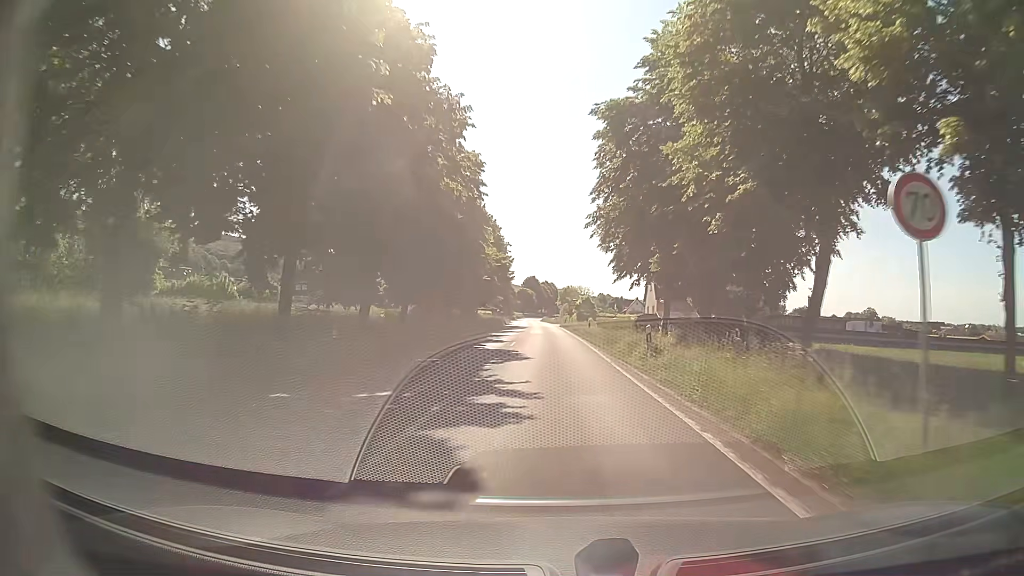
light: Day
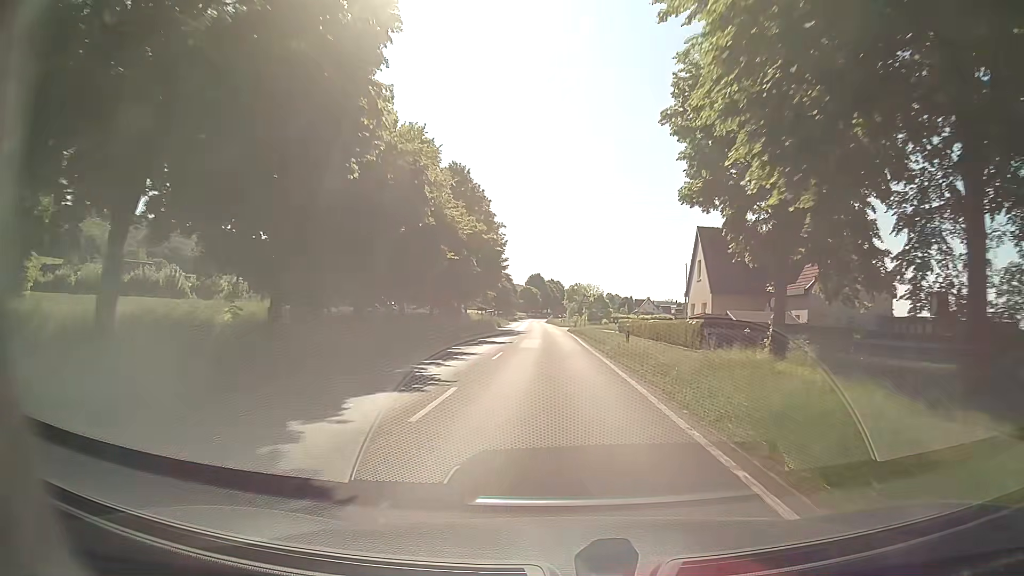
(+0.1, +20.7) m; 0°
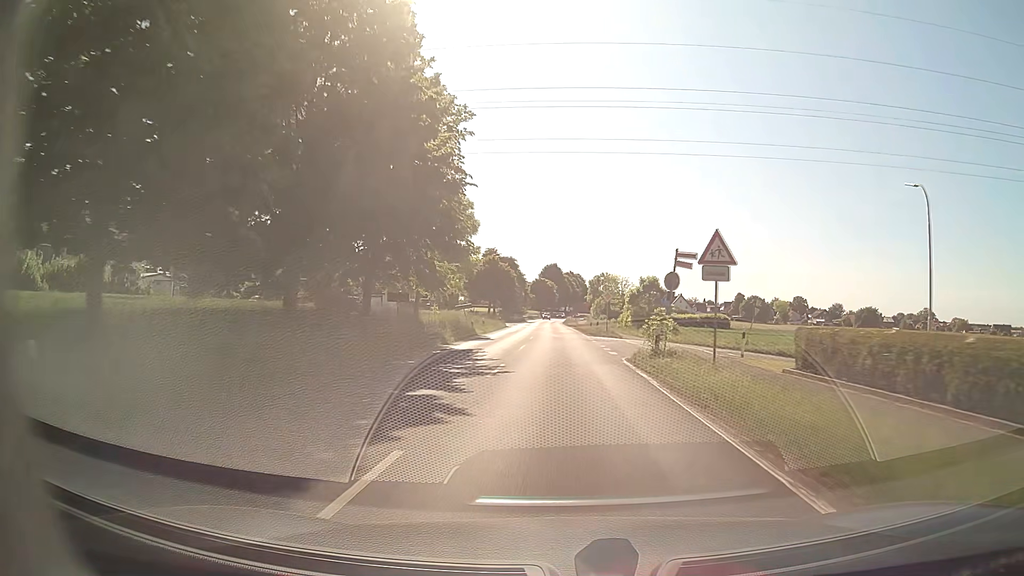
(-1.1, +42.1) m; -2°
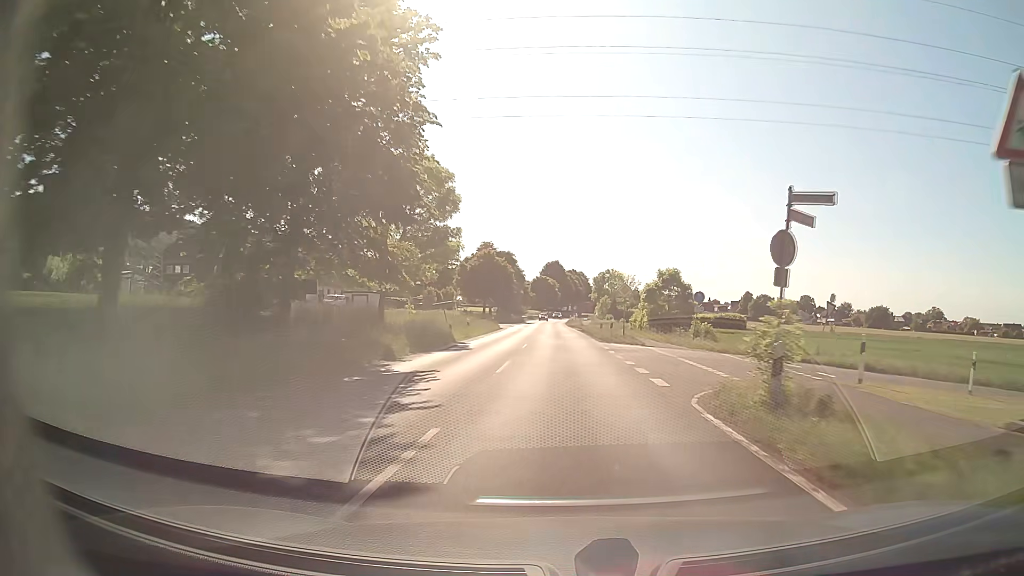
(+0.1, +10.6) m; 0°
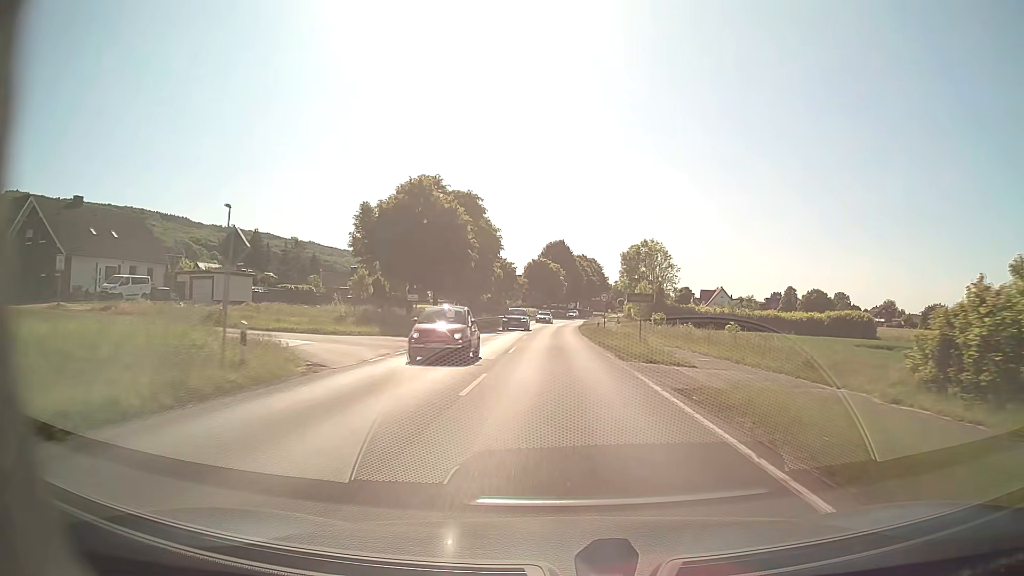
(-0.3, +53.5) m; -1°
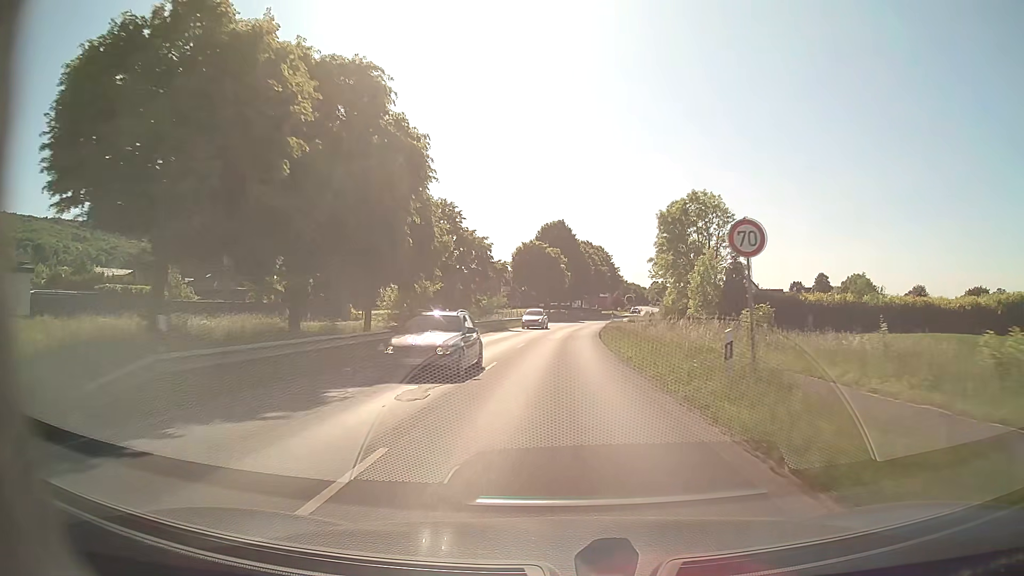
(+0.1, +32.2) m; 0°
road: secondary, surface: asphalt
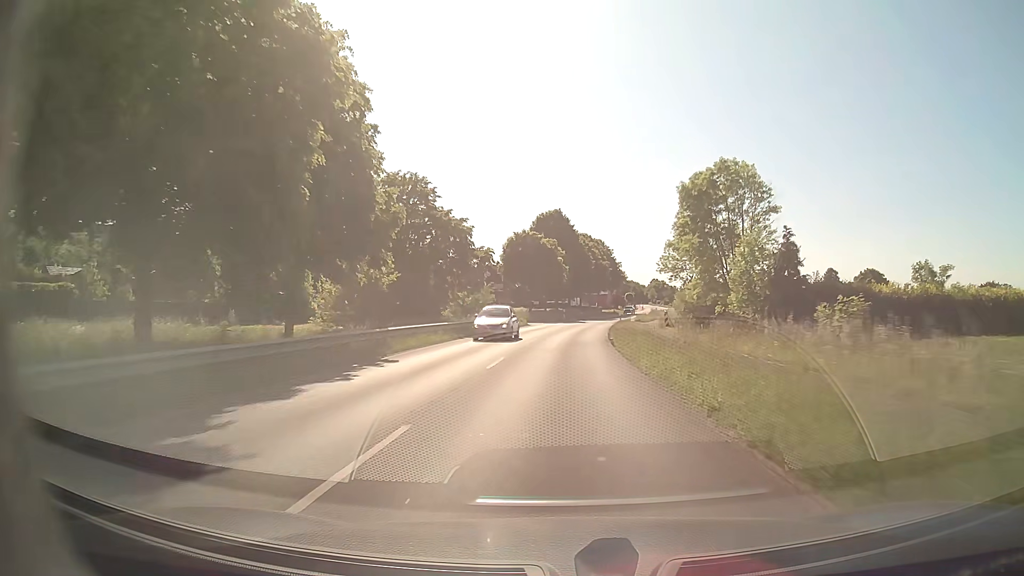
(0.0, +10.7) m; 0°
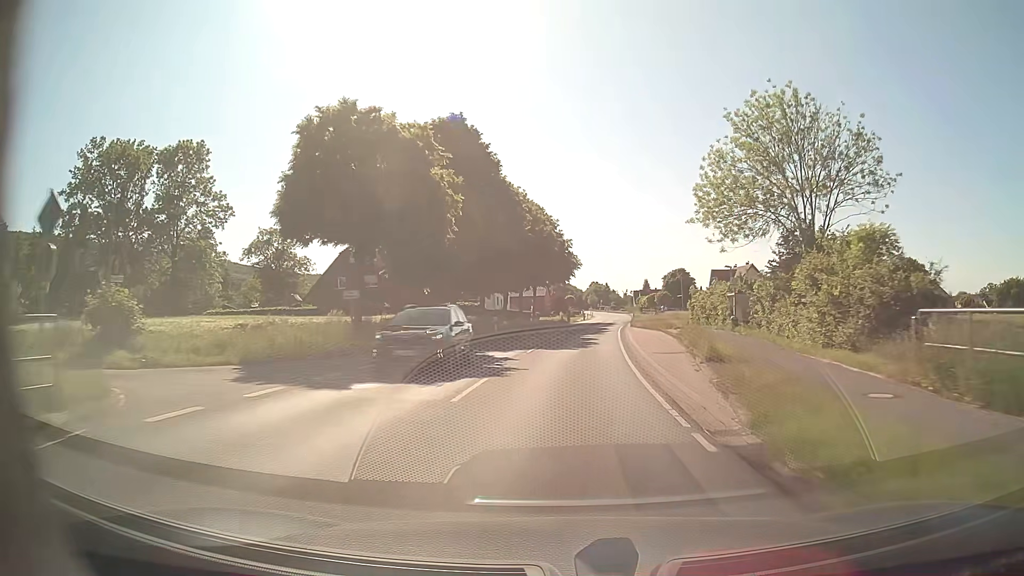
(+2.2, +53.5) m; +6°
(0, +10) (0, +20) (+1, +30) (+2, +40) (+3, +50) (+4, +60) (+5, +70) (+6, +80) (+8, +90) (+9, +100) m
